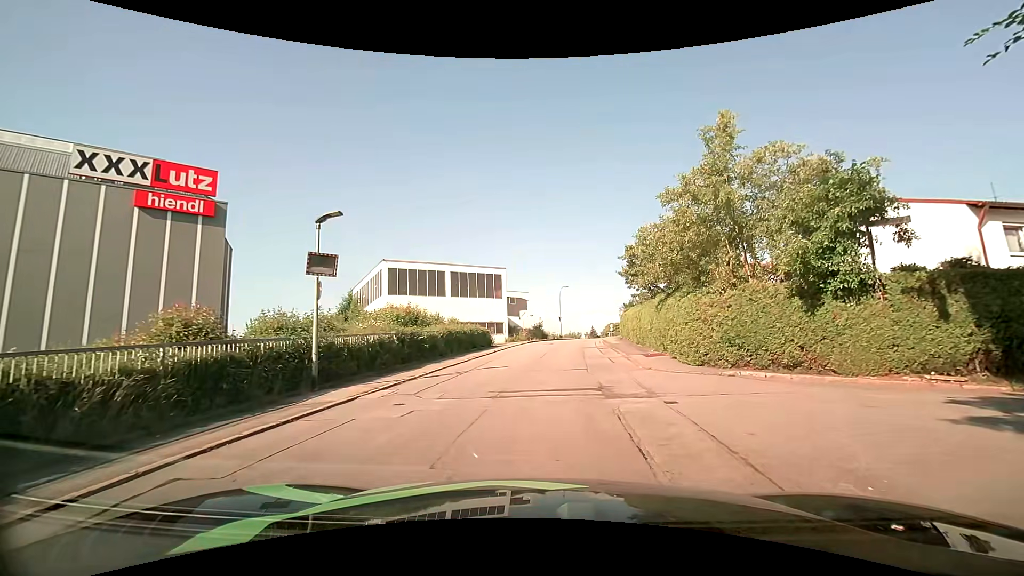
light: Day
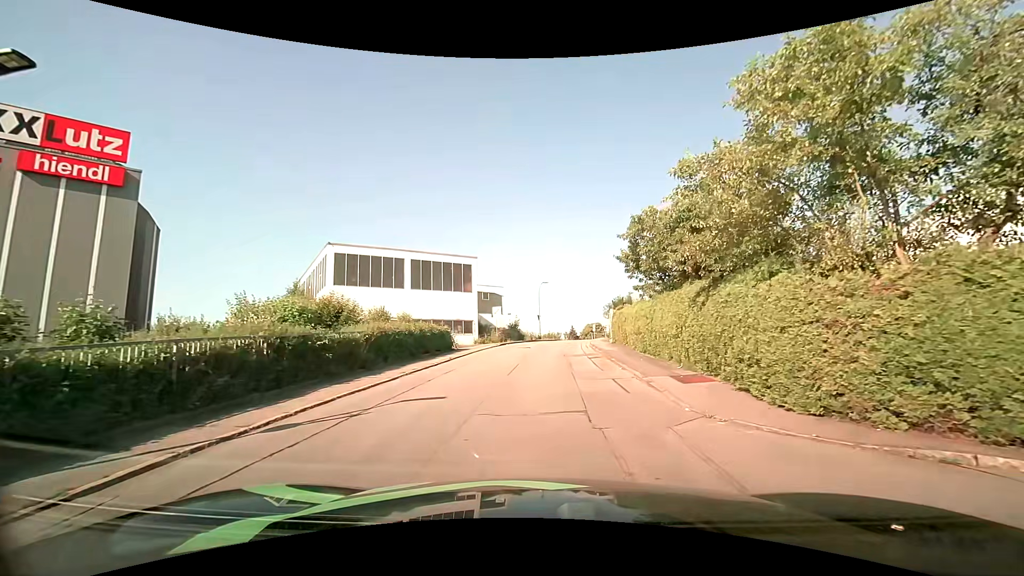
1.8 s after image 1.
(+0.3, +7.0) m; +3°
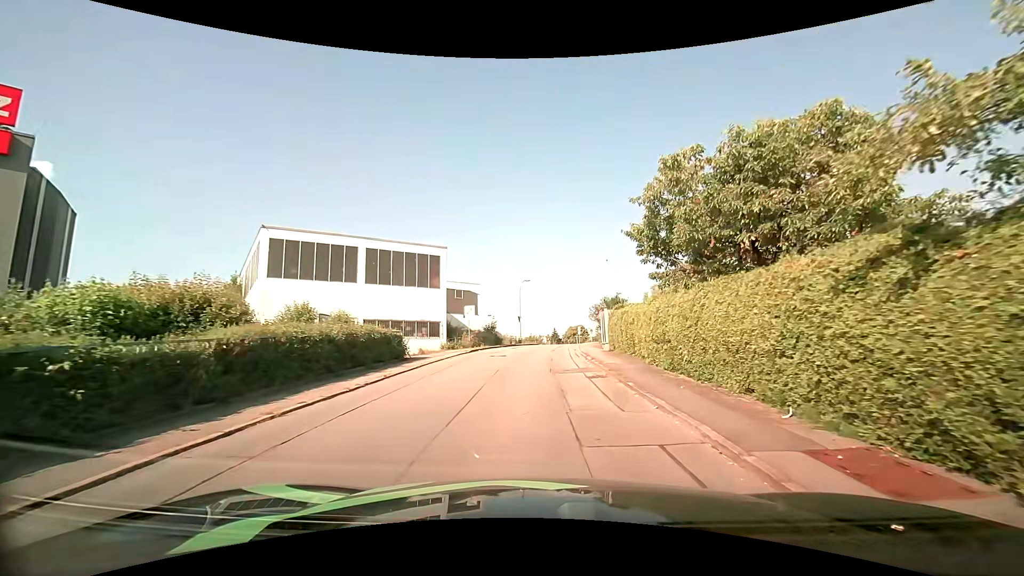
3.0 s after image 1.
(+0.1, +6.4) m; +1°
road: residential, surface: asphalt
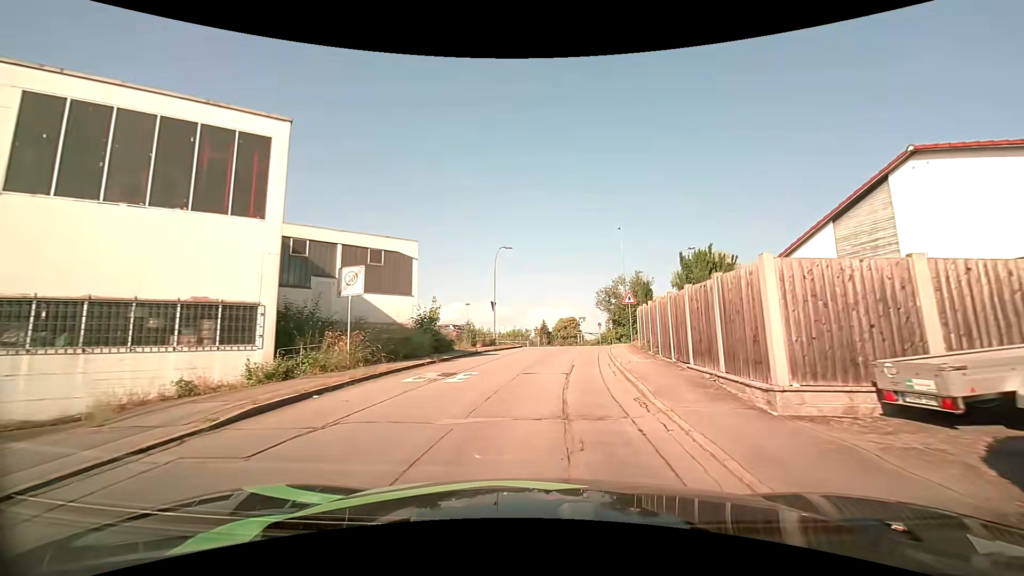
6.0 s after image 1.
(+0.6, +21.6) m; +2°
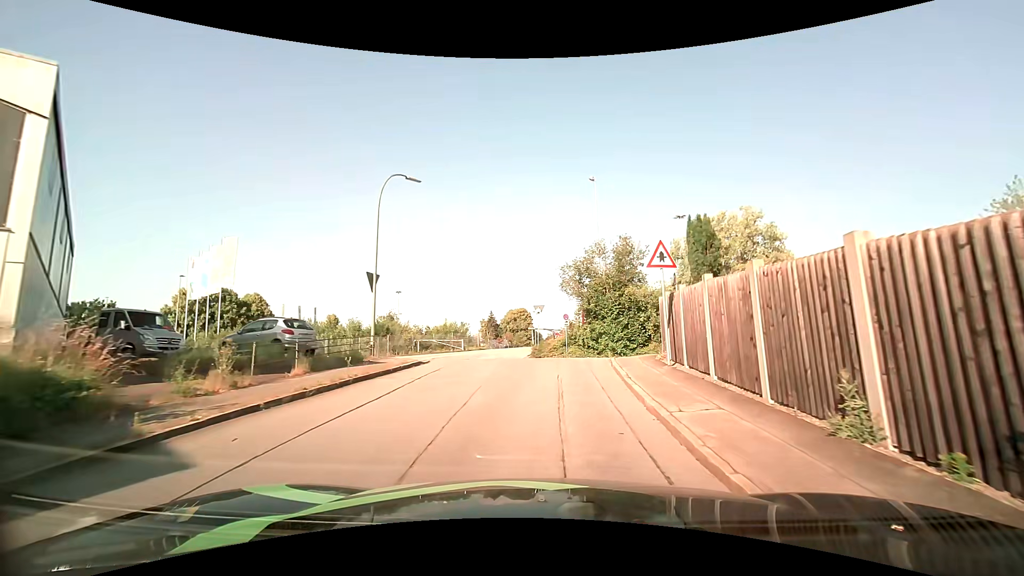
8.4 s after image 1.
(+0.9, +17.6) m; +5°
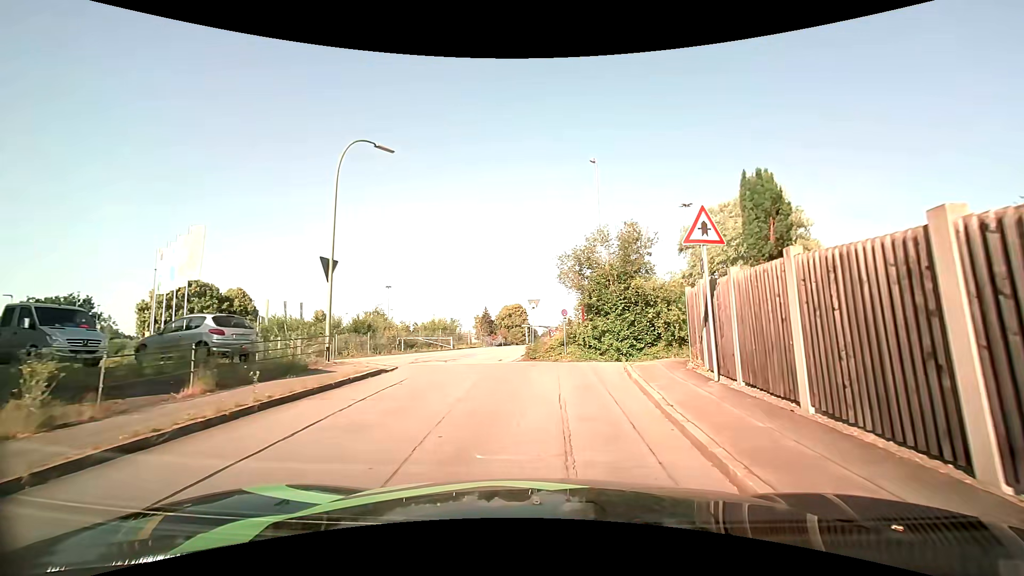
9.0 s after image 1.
(0.0, +3.4) m; 0°
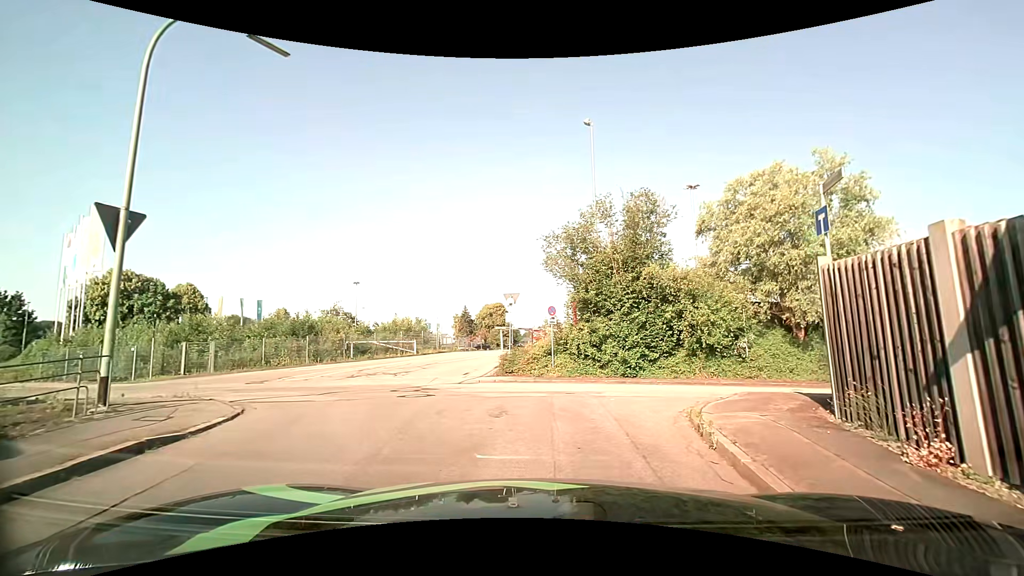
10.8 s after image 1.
(+0.1, +6.8) m; +2°
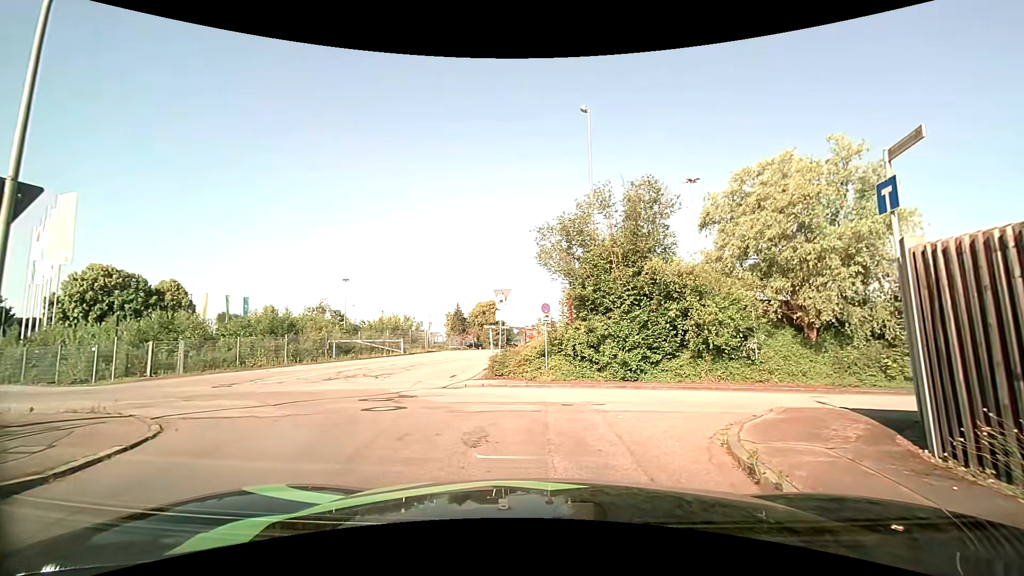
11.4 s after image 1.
(0.0, +1.6) m; +1°
(-1, +10) (-8, +16) (-18, +19) (-27, +22) (-37, +25) (-46, +29) (-55, +34) (-63, +39) (-70, +47) (-76, +54) m
